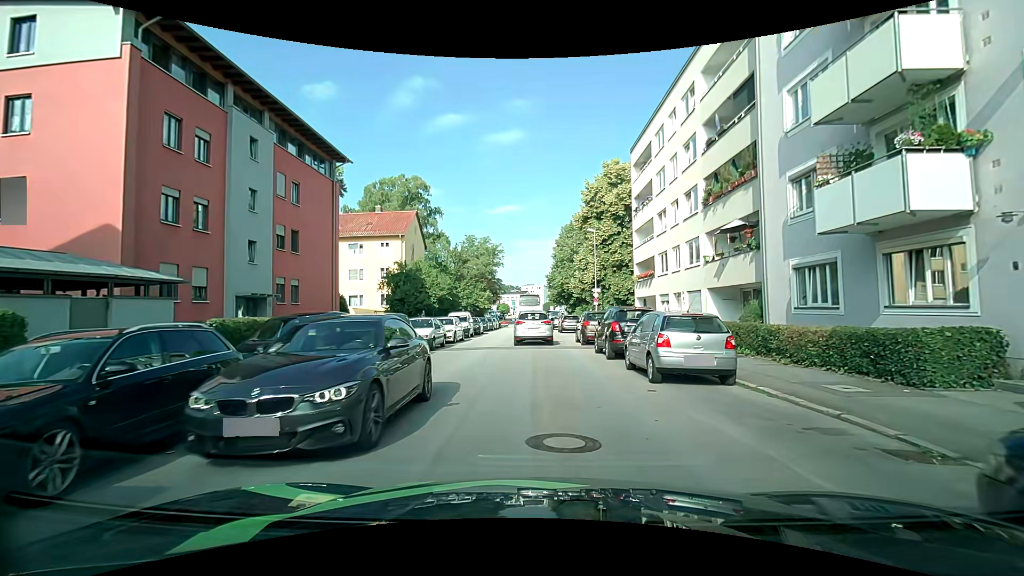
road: tertiary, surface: asphalt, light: Day
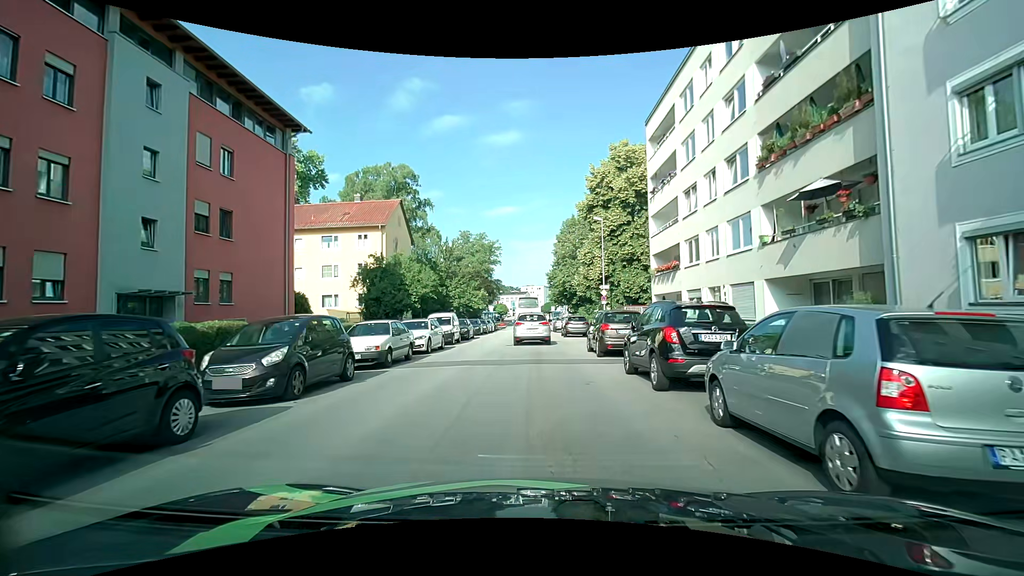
(+0.1, +6.4) m; +1°
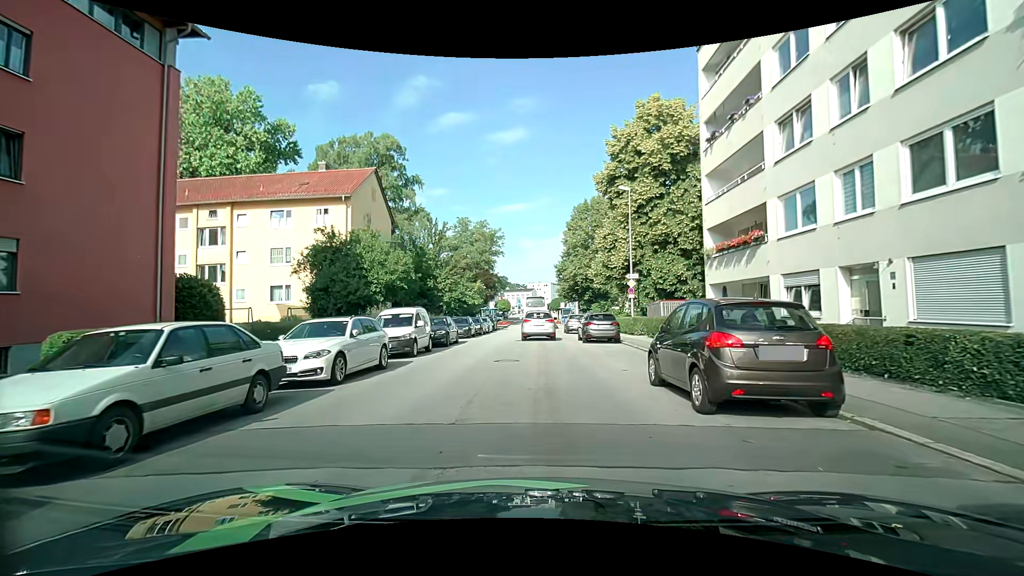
(-0.2, +10.0) m; -1°
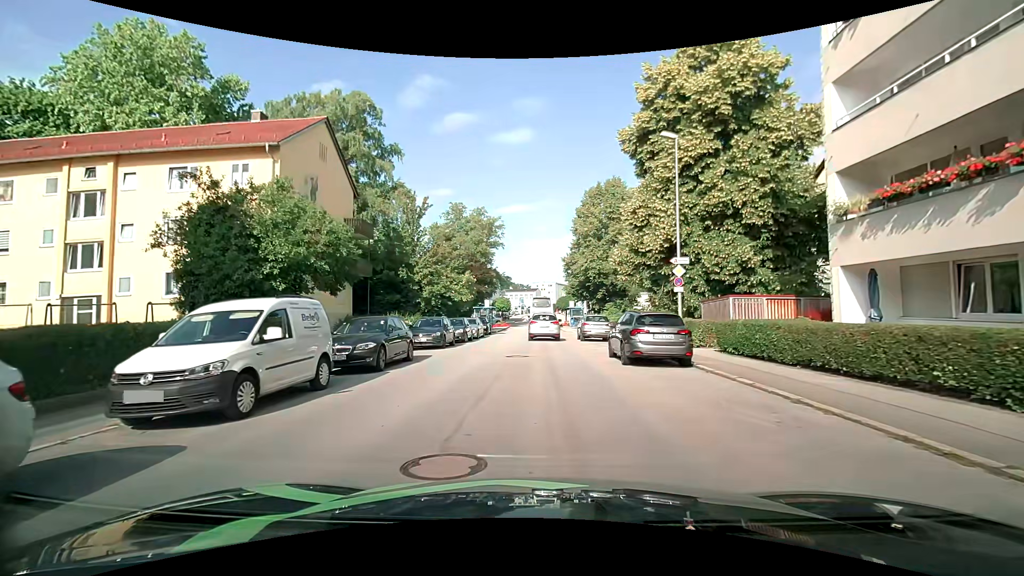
(0.0, +10.5) m; 0°
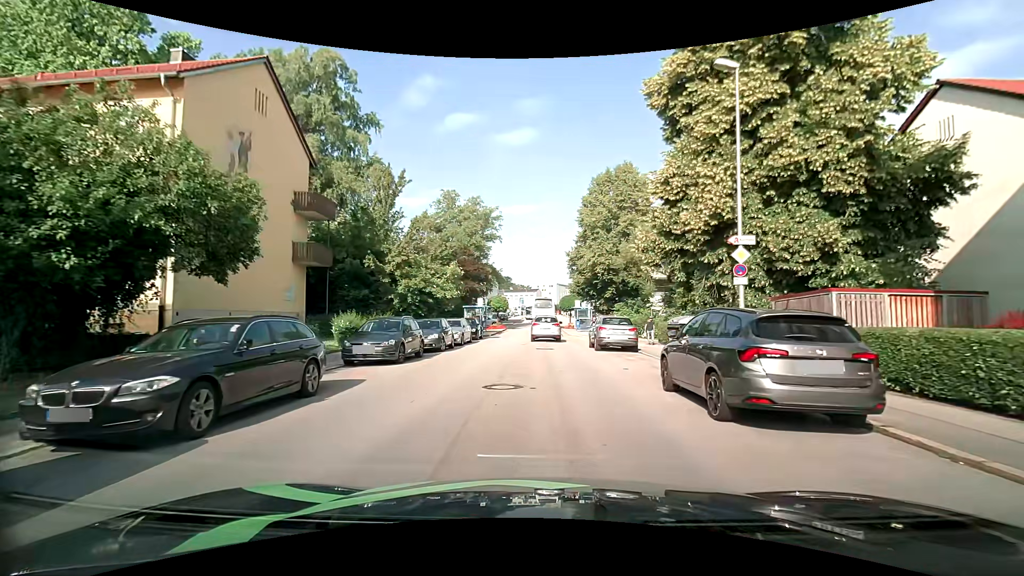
(-0.1, +7.1) m; 0°
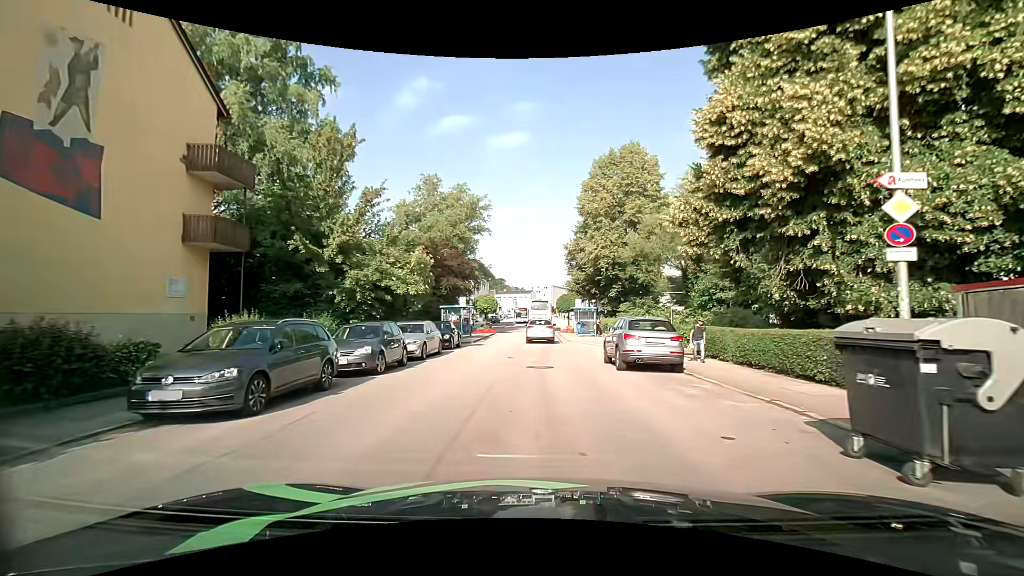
(0.0, +7.7) m; 0°
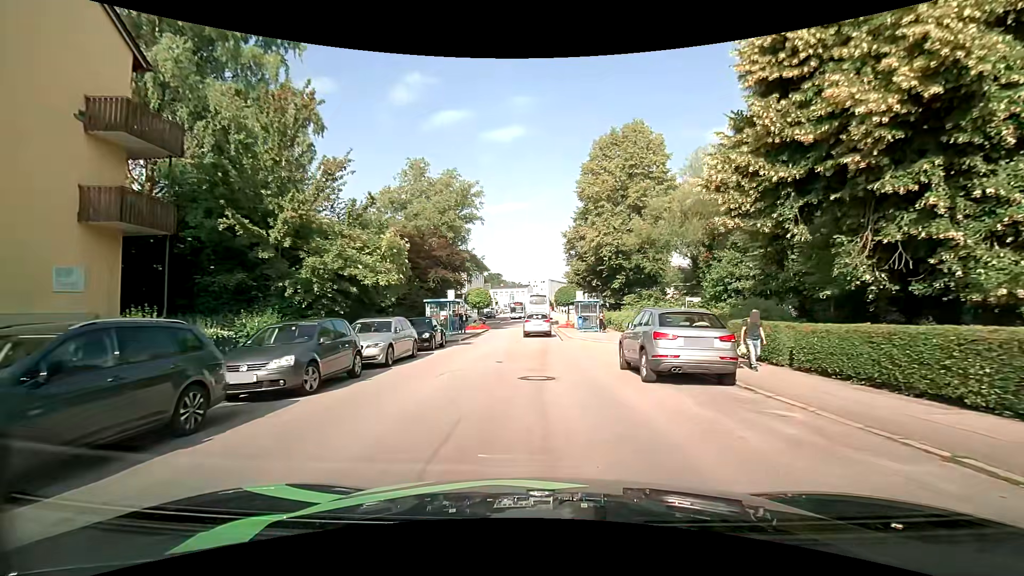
(0.0, +4.0) m; 0°
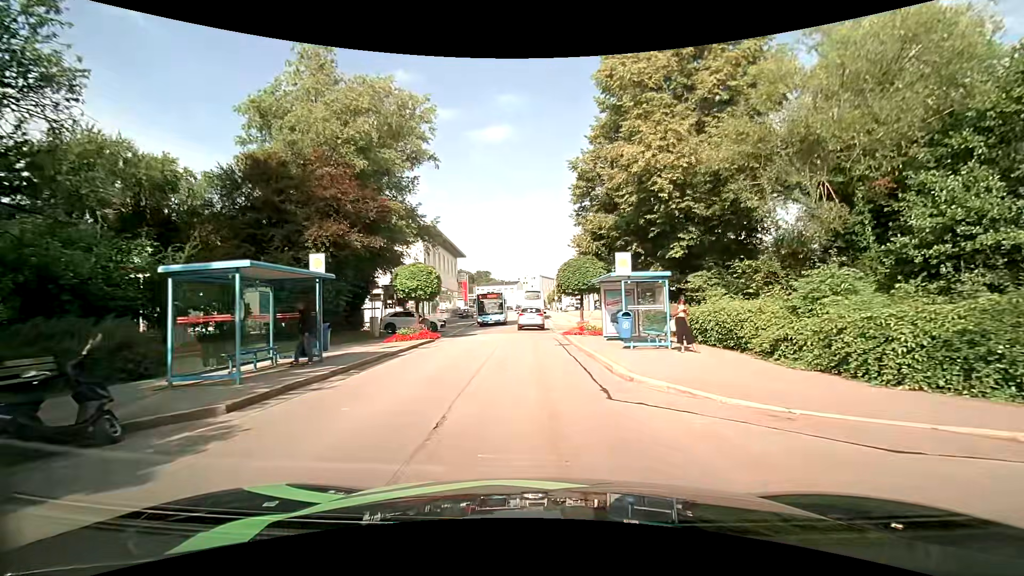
(+0.3, +21.1) m; +1°
(0, +10) (0, +20) (0, +30) (0, +40) (-1, +50) (-1, +60) (-1, +70) (-1, +80) (-1, +90) (-2, +100) m
